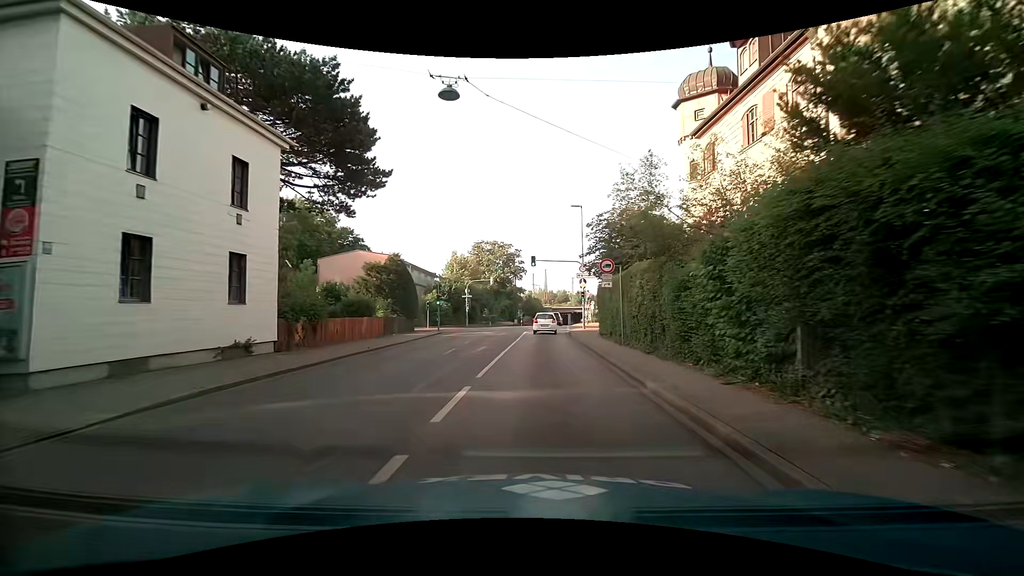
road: secondary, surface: asphalt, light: Day
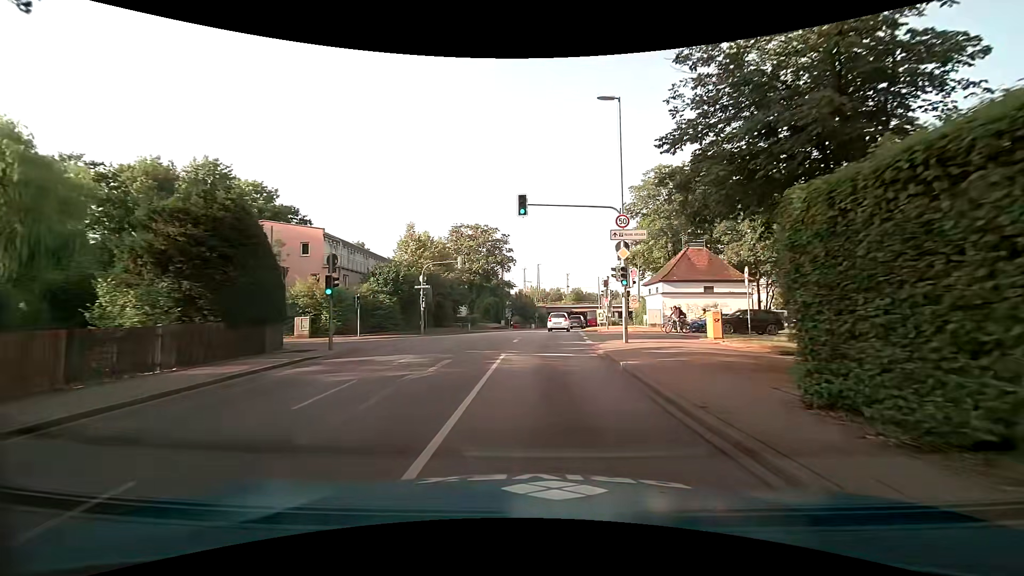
(+0.3, +21.7) m; +2°
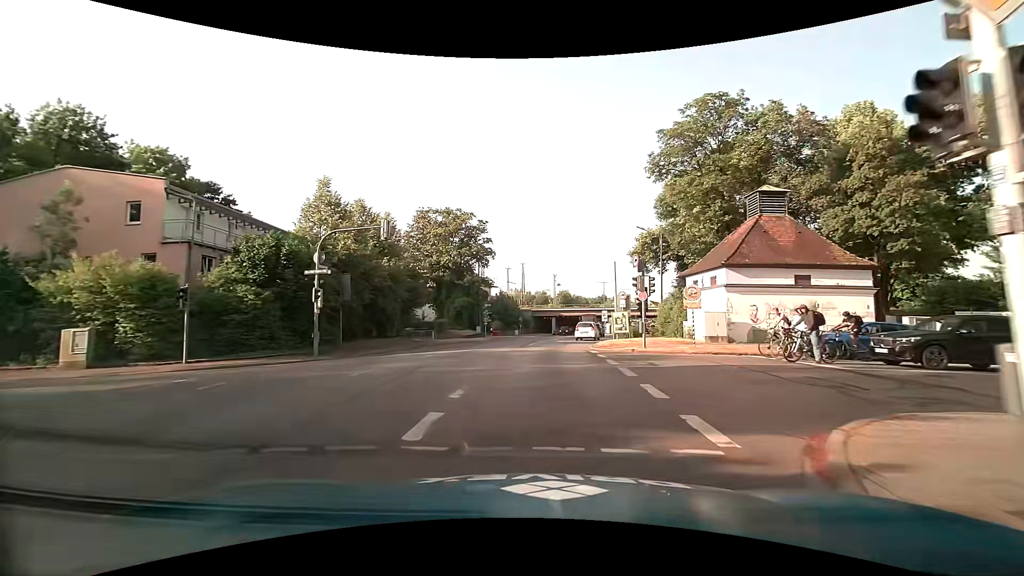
(+0.1, +17.5) m; +1°
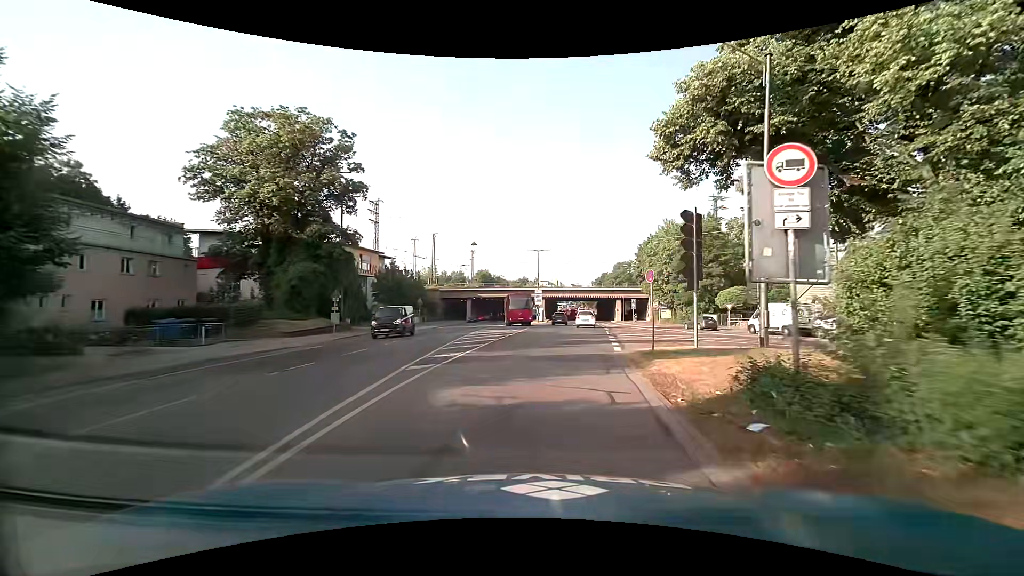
(+1.8, +30.1) m; +9°
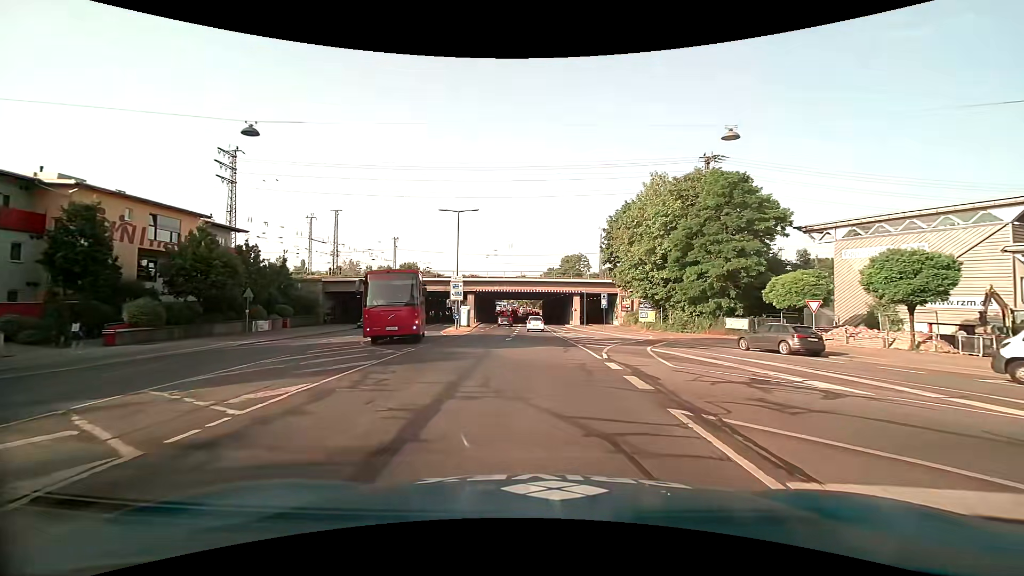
(+2.2, +28.1) m; +7°
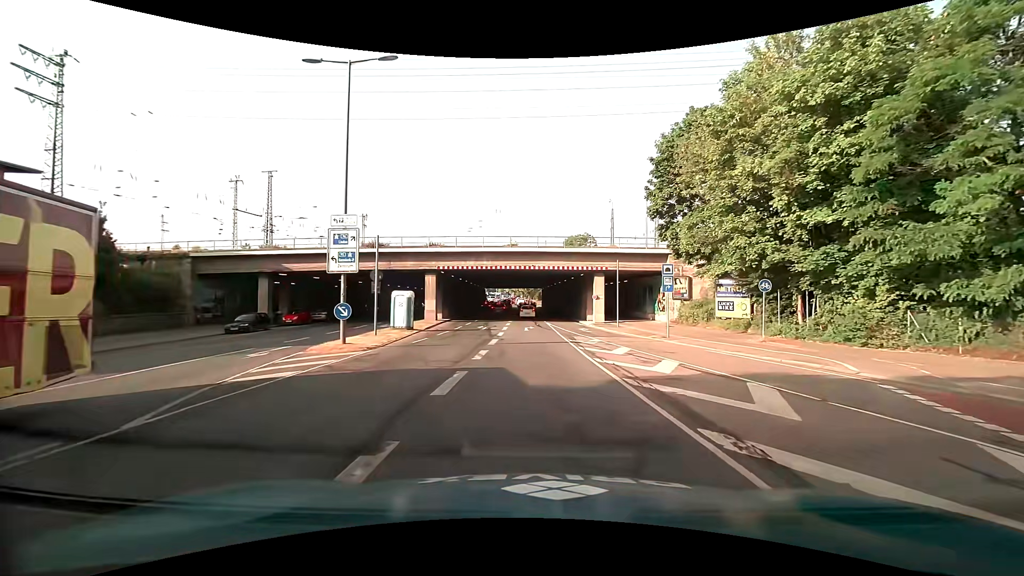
(+0.2, +25.5) m; +1°
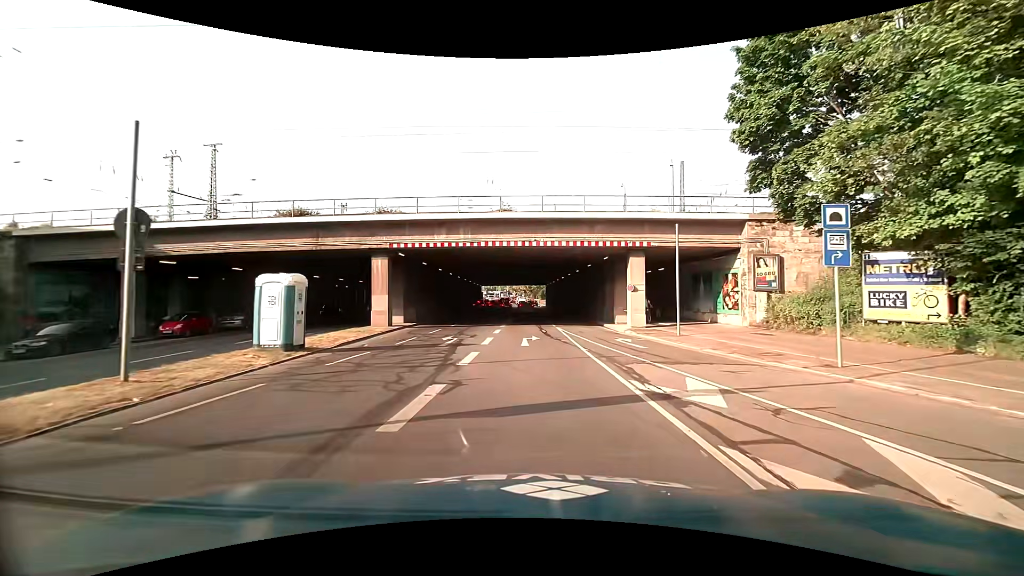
(-0.1, +14.7) m; -1°
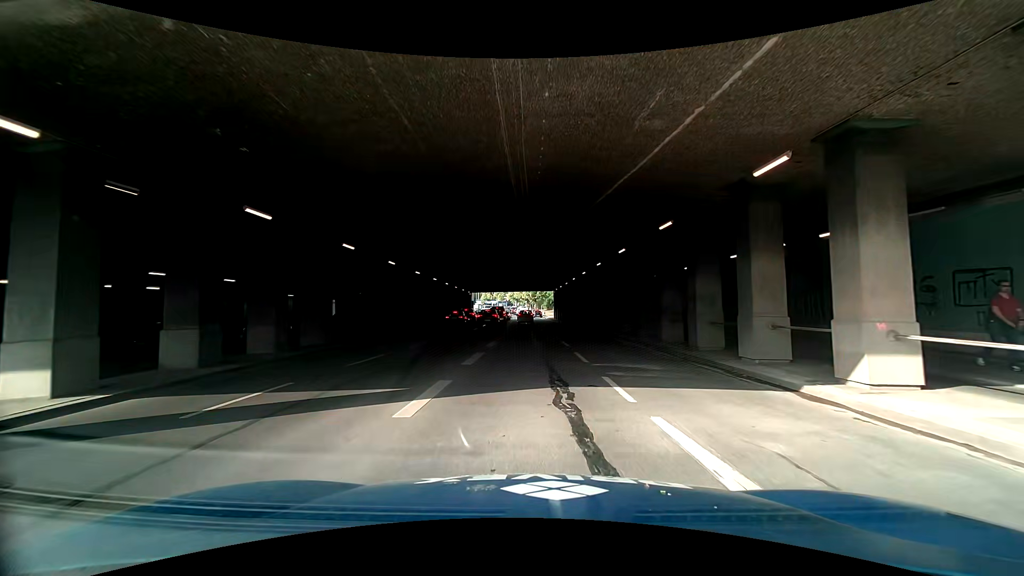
(0.0, +23.5) m; +1°
